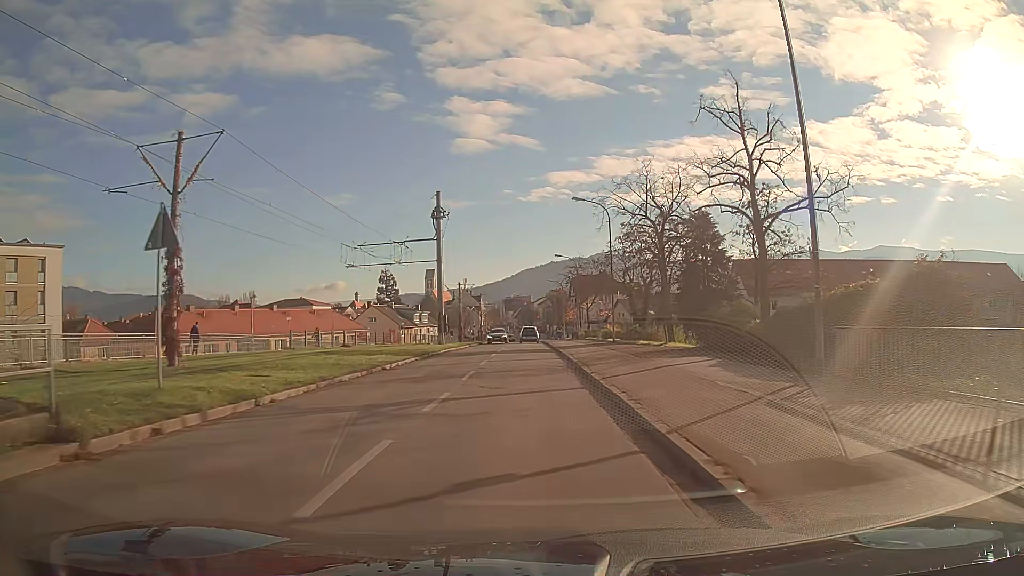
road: tertiary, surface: asphalt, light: Day
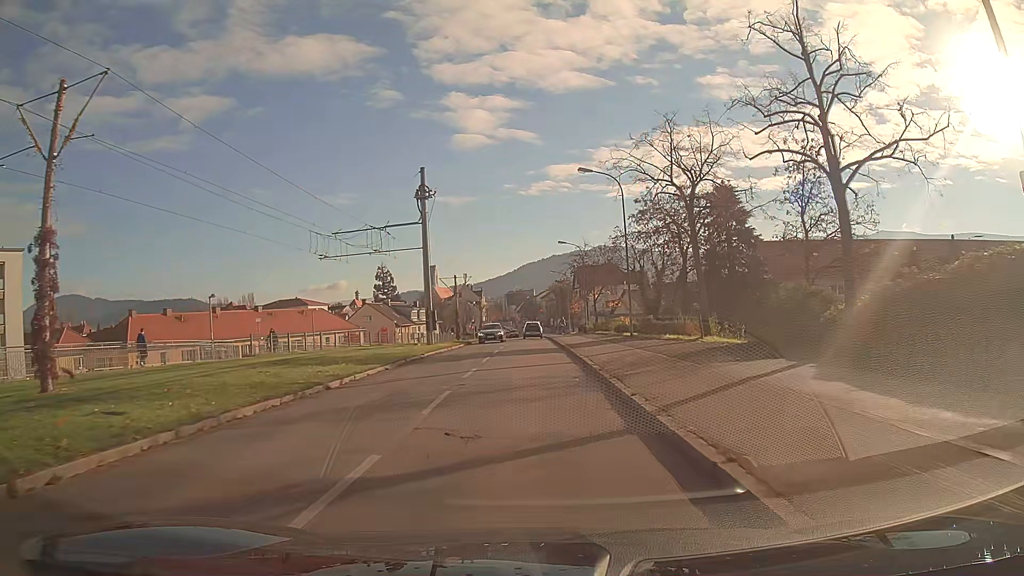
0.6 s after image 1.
(0.0, +6.4) m; 0°
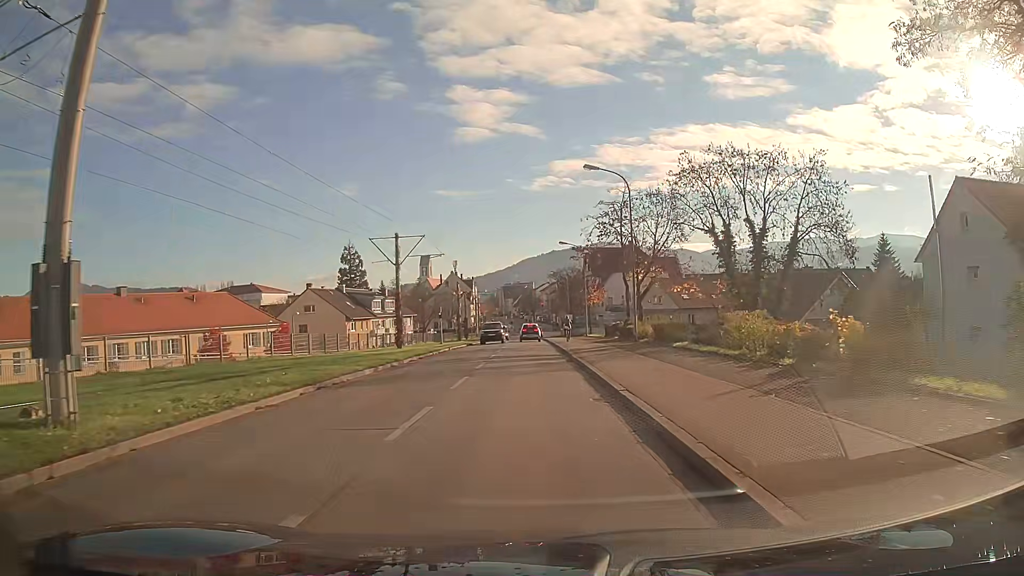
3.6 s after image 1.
(+0.1, +32.6) m; 0°
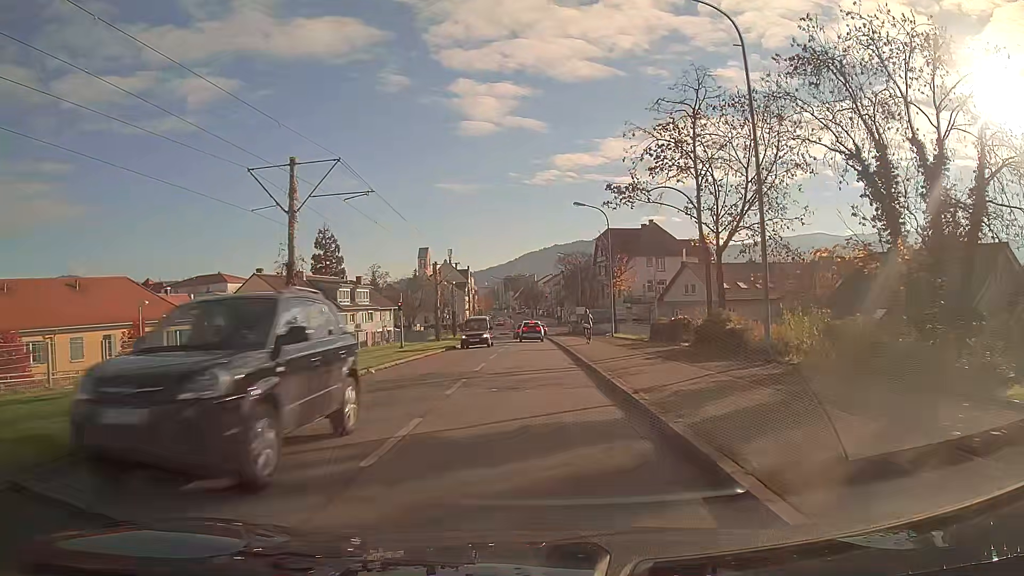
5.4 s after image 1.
(0.0, +19.4) m; 0°
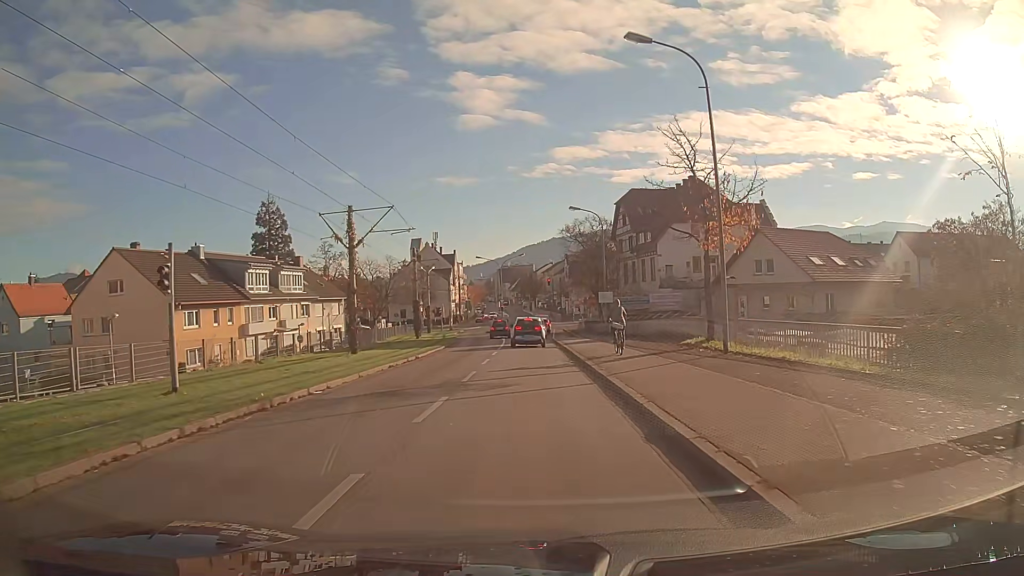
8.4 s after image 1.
(0.0, +27.1) m; +1°
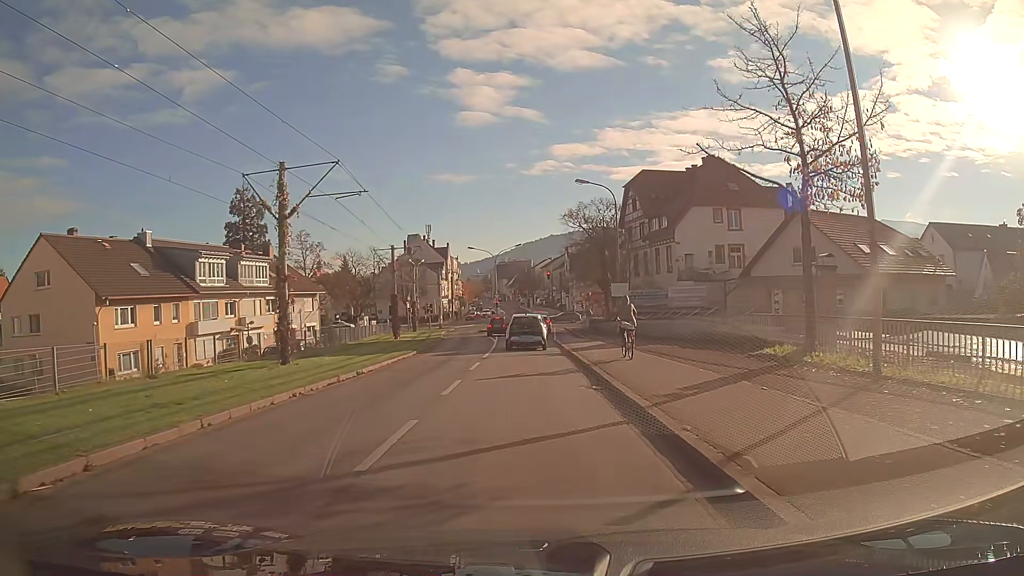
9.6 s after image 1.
(0.0, +8.7) m; -1°
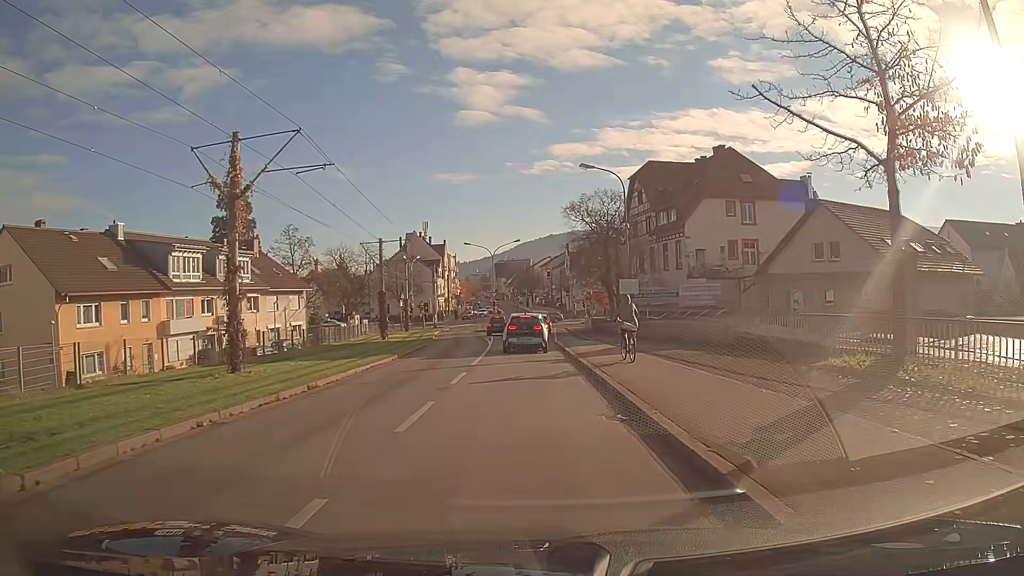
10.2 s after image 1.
(0.0, +3.9) m; 0°
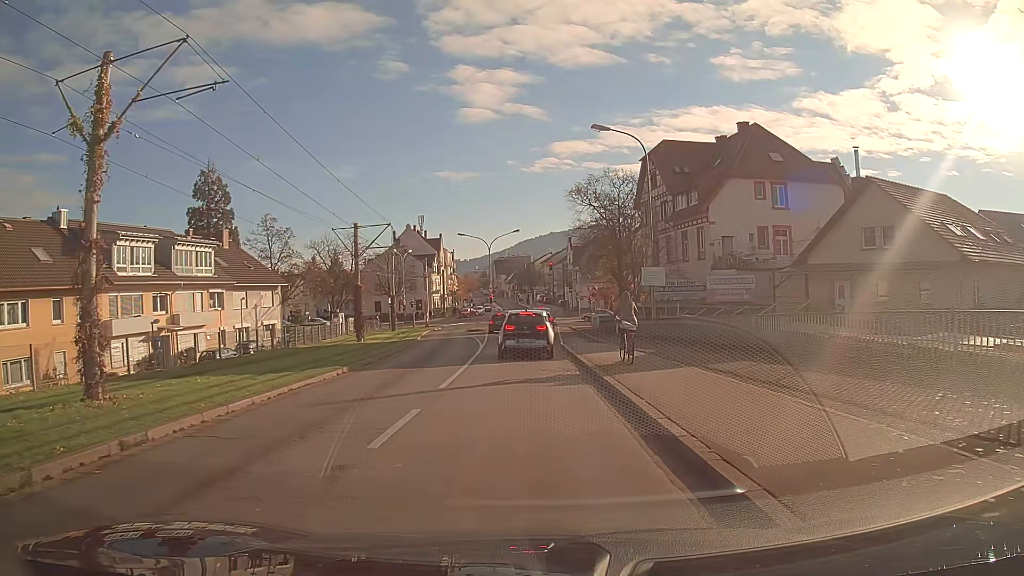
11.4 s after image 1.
(0.0, +7.0) m; 0°
